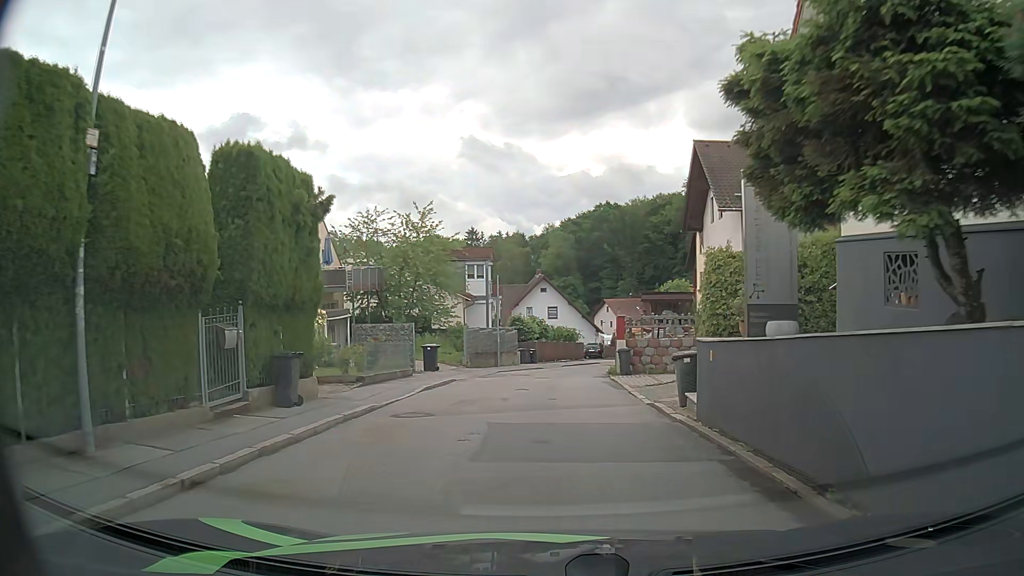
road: residential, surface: asphalt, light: Day
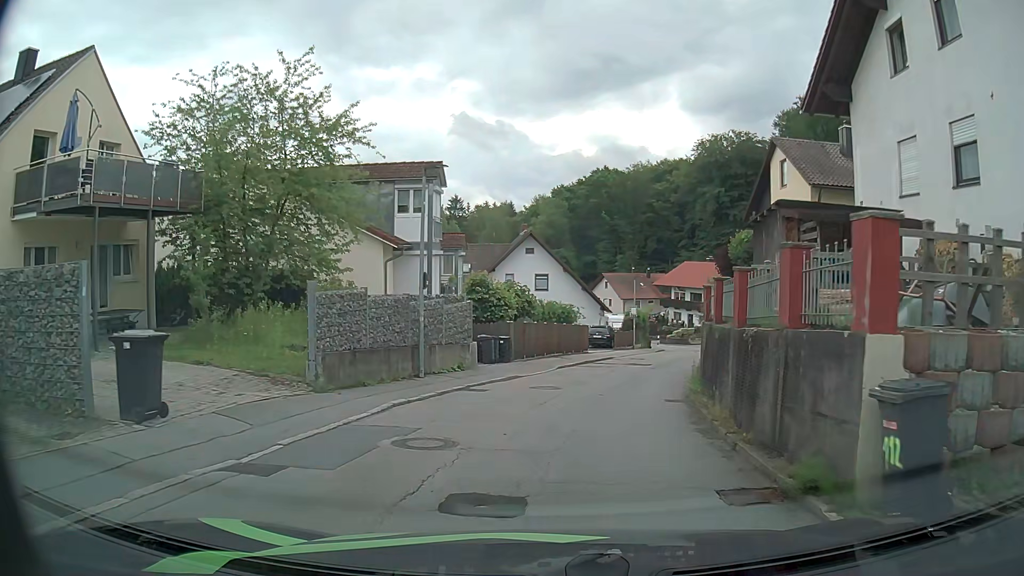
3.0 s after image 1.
(+0.2, +19.5) m; +1°
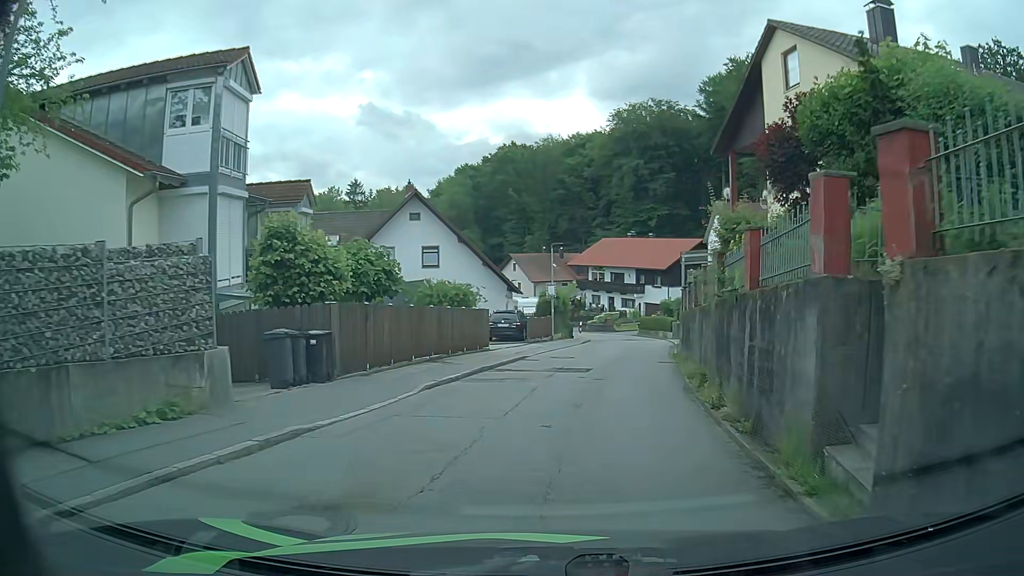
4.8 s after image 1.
(+0.8, +11.8) m; +8°
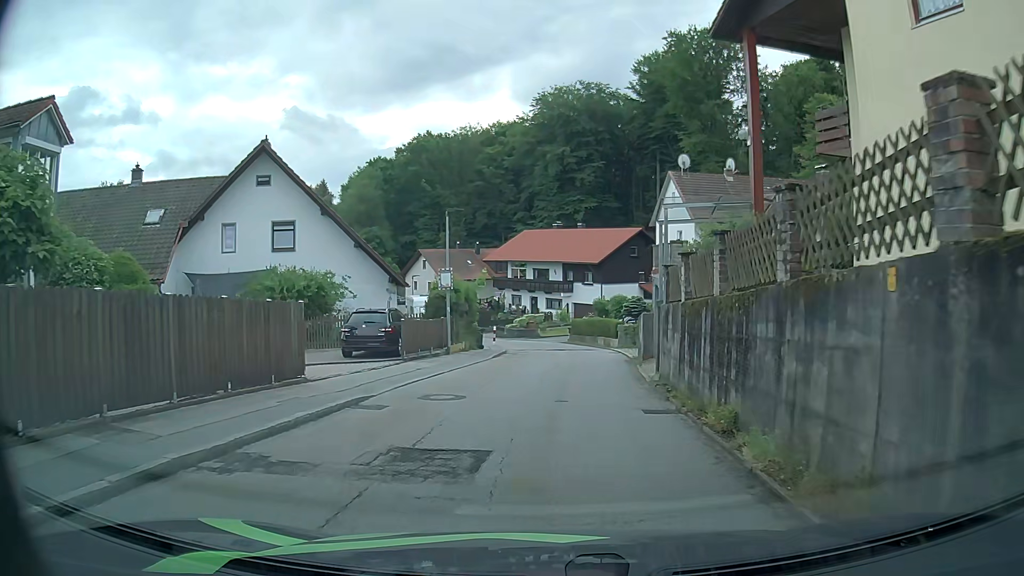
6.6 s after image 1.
(+0.9, +11.7) m; +8°
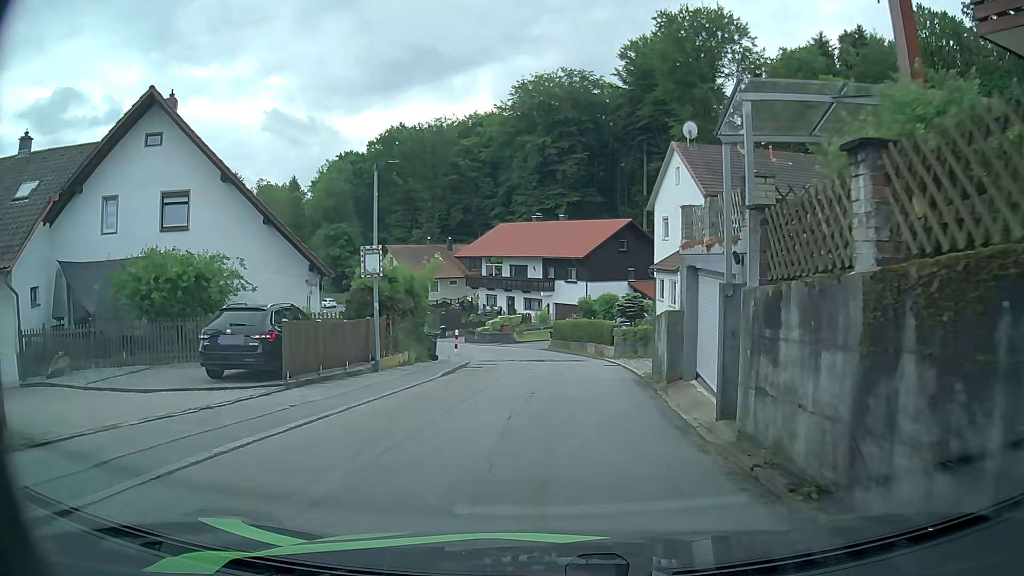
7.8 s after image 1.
(0.0, +7.6) m; -2°
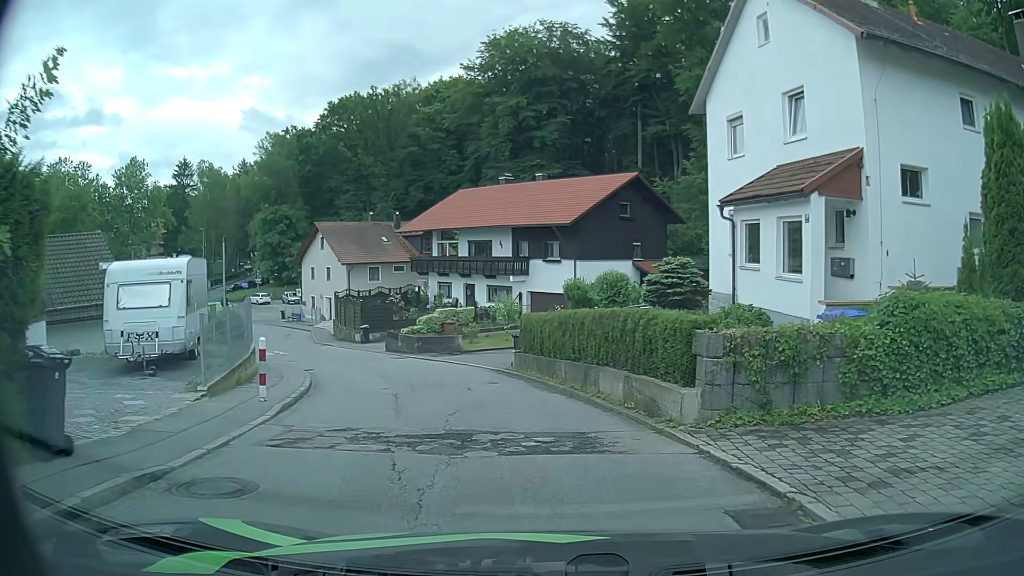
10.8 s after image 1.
(+1.3, +18.0) m; +4°
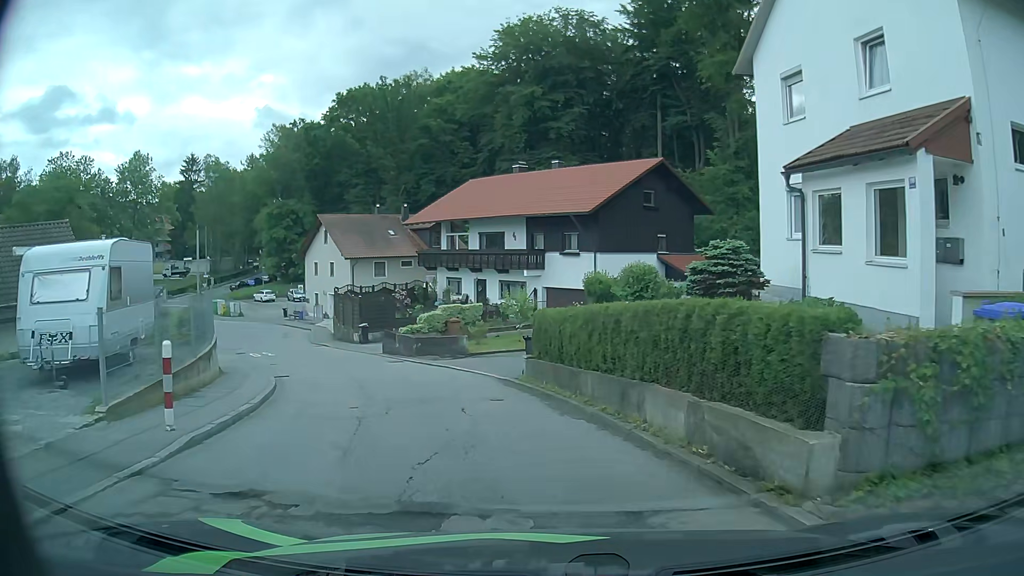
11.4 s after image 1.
(0.0, +3.6) m; +1°
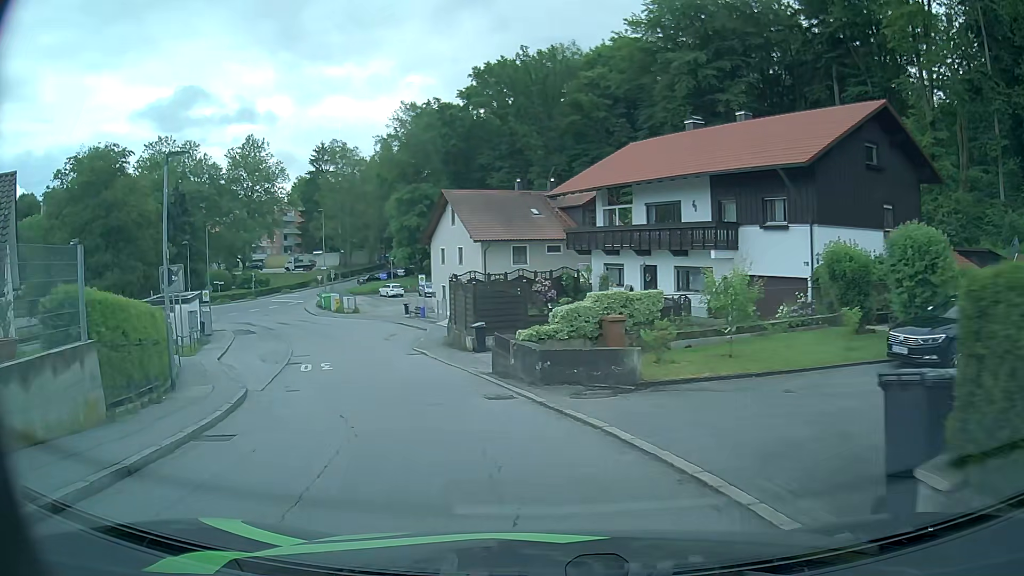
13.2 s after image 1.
(-1.4, +11.3) m; -15°
